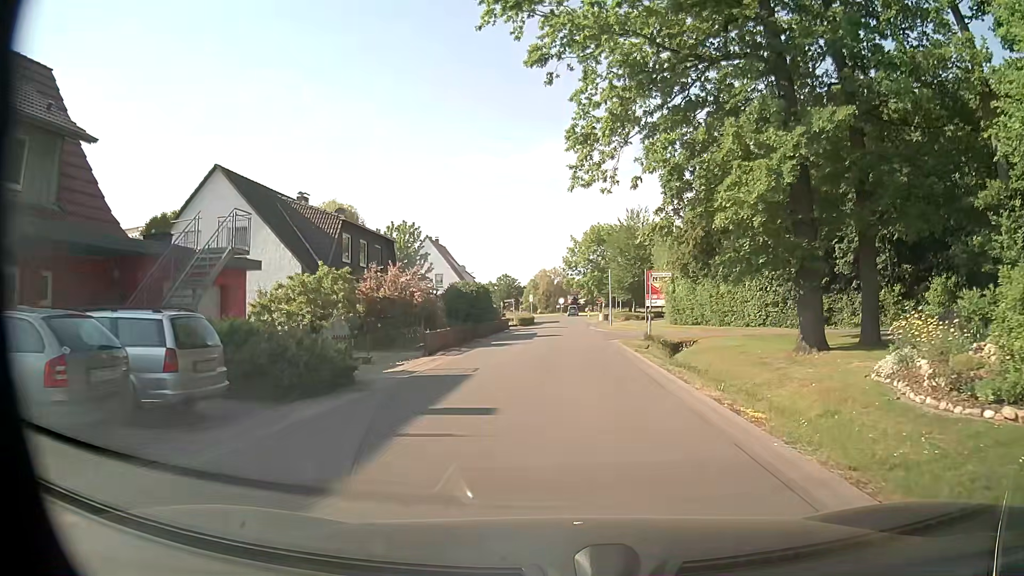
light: Day
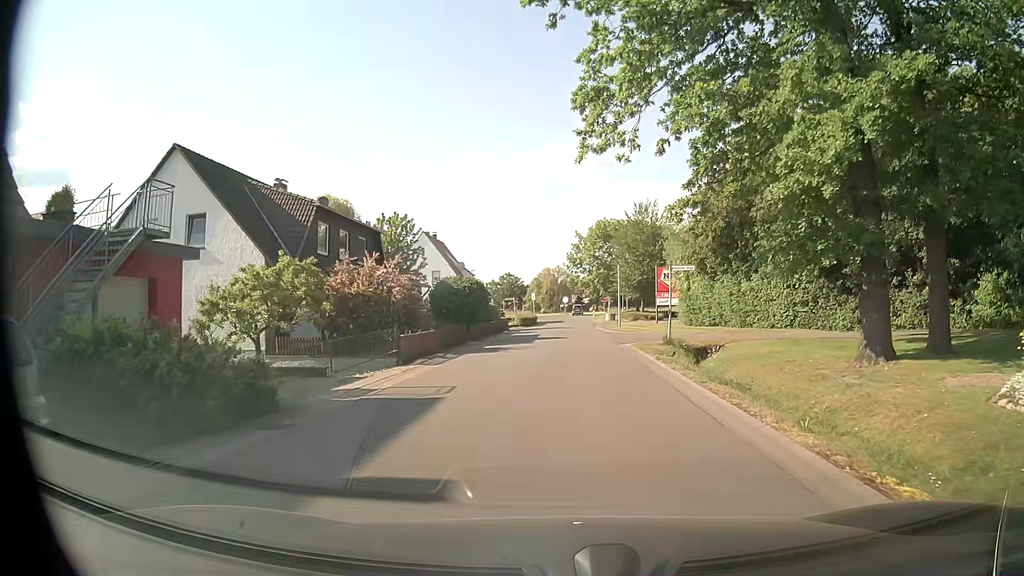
(0.0, +4.0) m; 0°
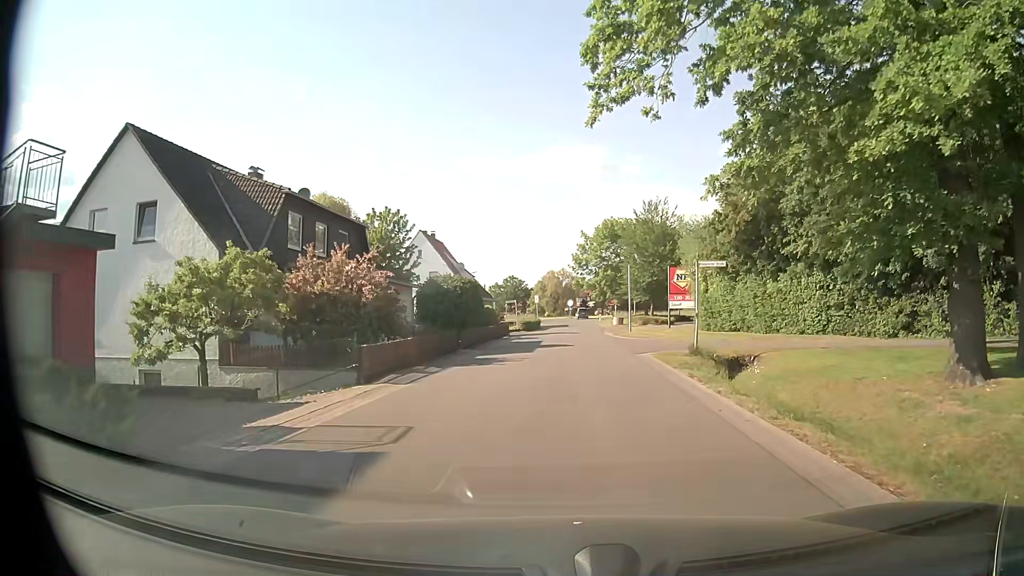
(0.0, +3.8) m; 0°
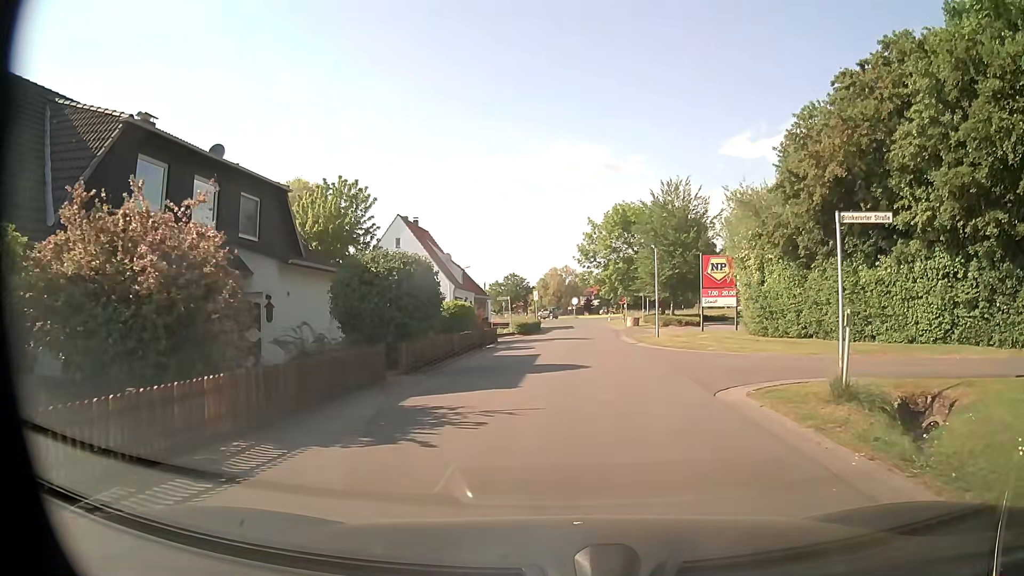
(-0.1, +10.3) m; -1°
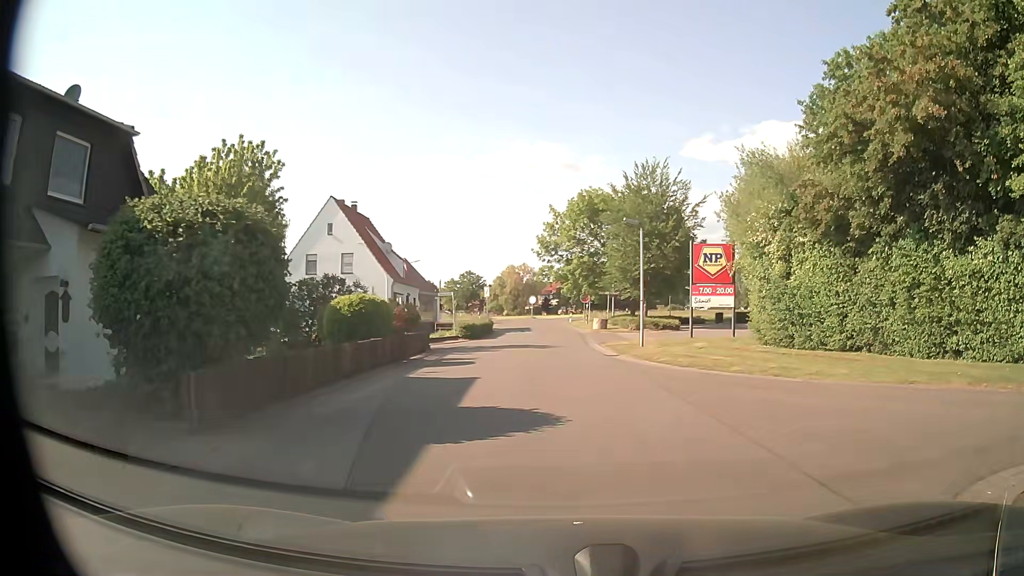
(+0.2, +7.7) m; +3°
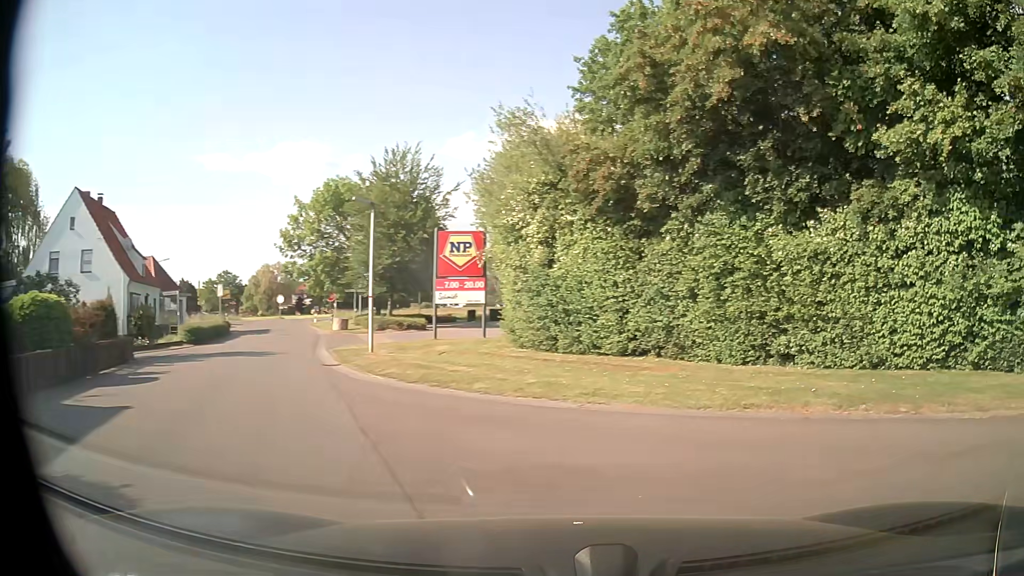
(+0.7, +4.1) m; +19°
